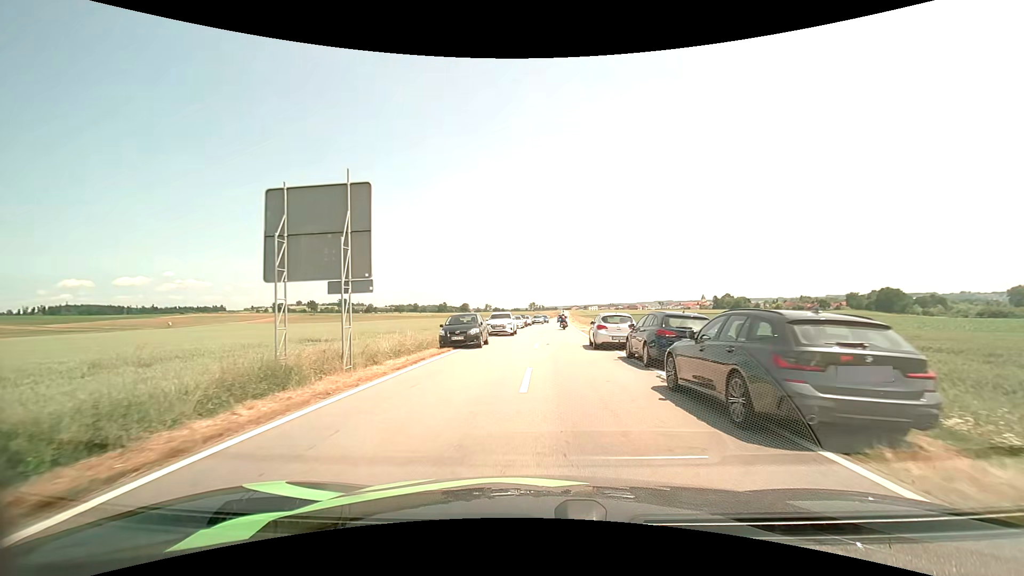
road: tertiary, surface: asphalt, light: Day
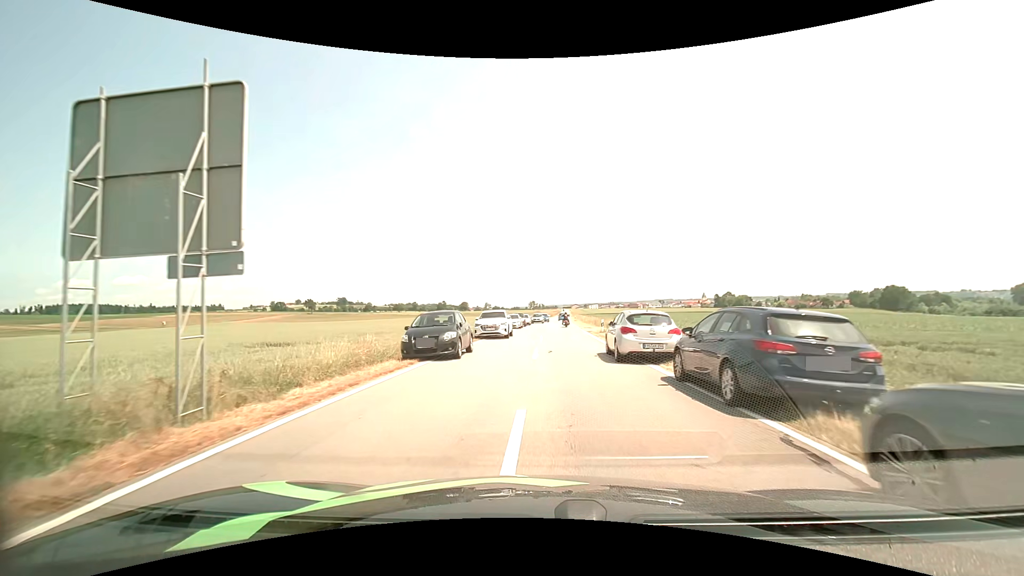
(0.0, +5.7) m; 0°
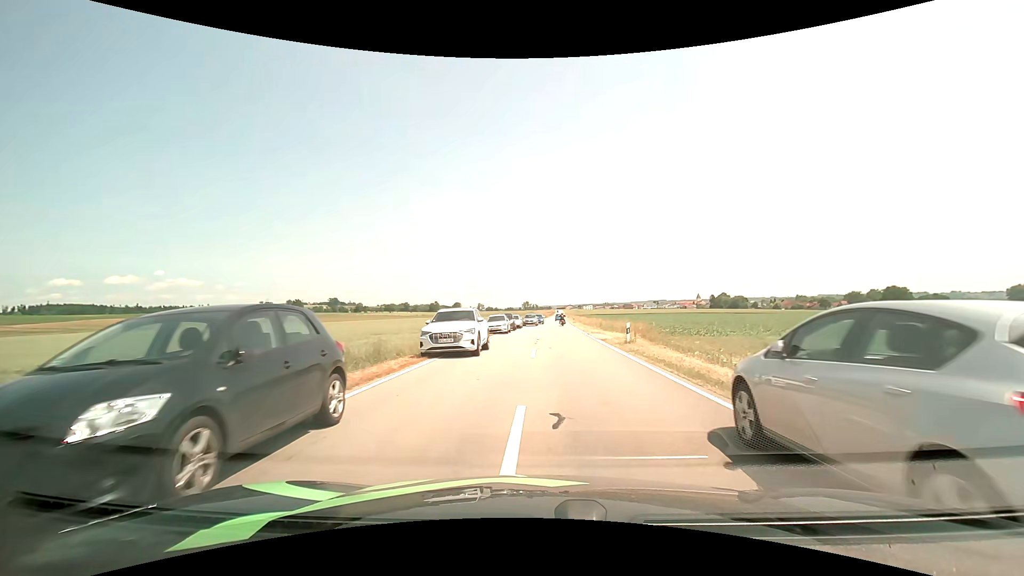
(0.0, +11.6) m; +1°
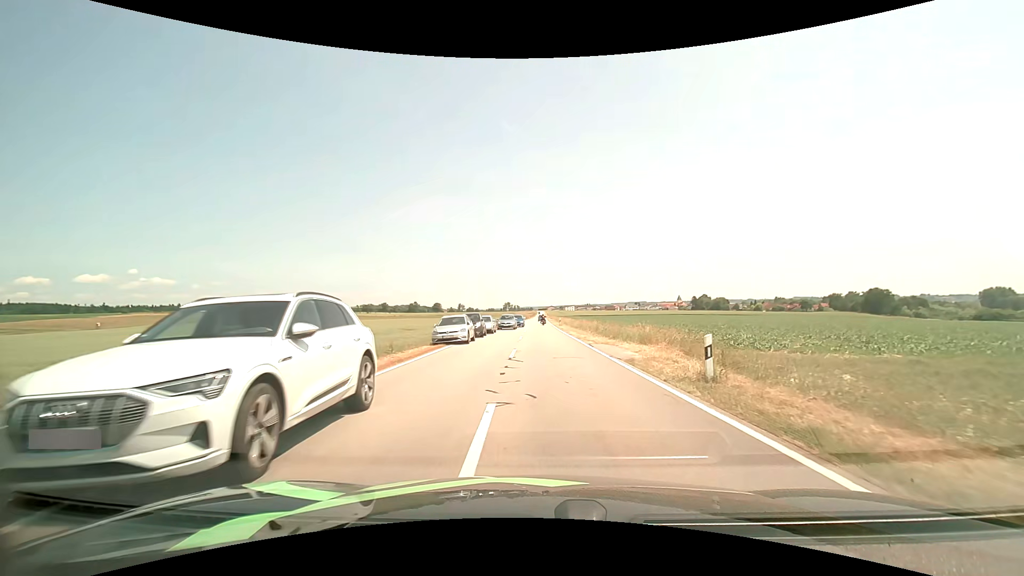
(+0.2, +12.3) m; +2°
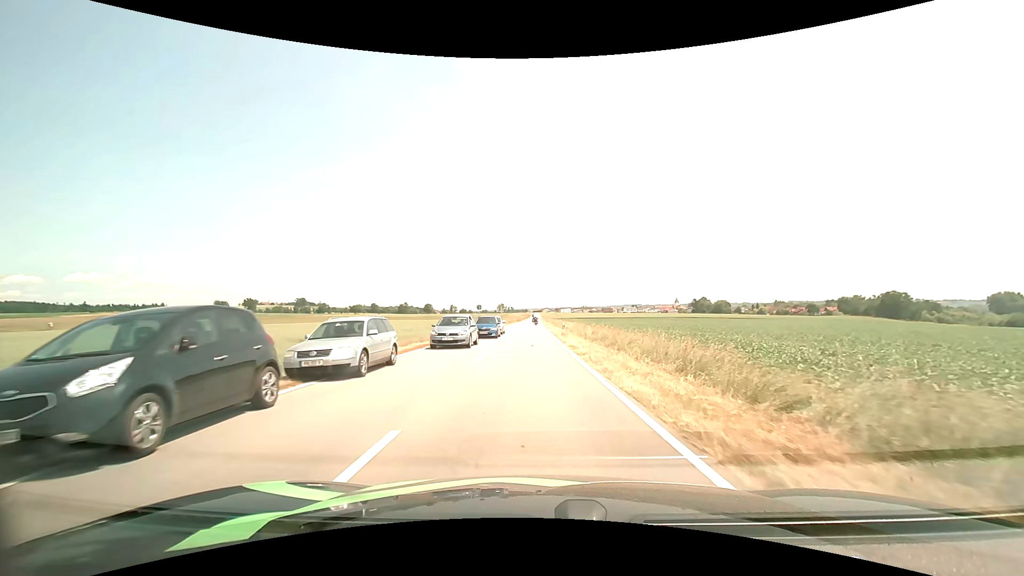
(+0.5, +26.6) m; +1°
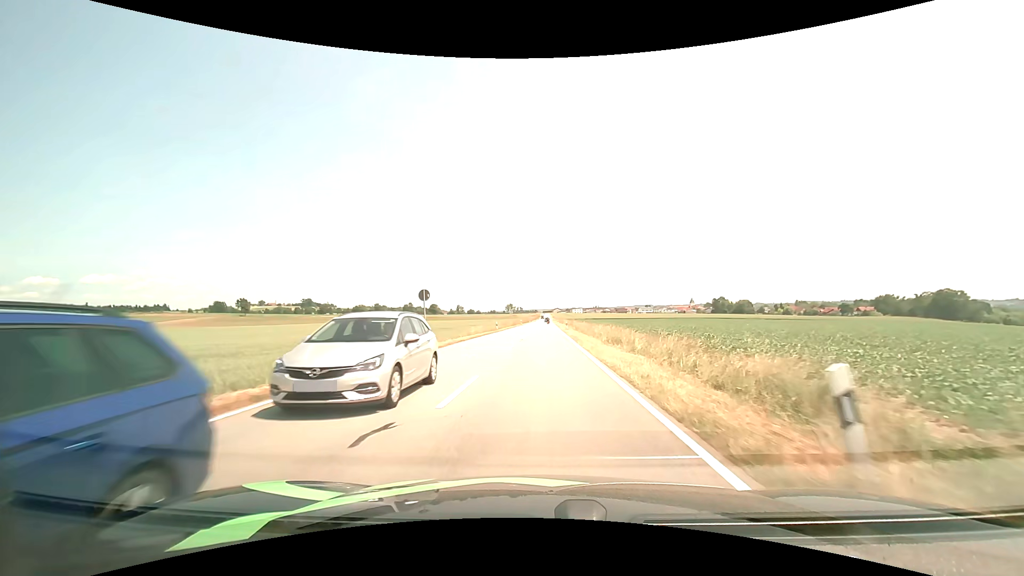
(-0.5, +32.2) m; -1°
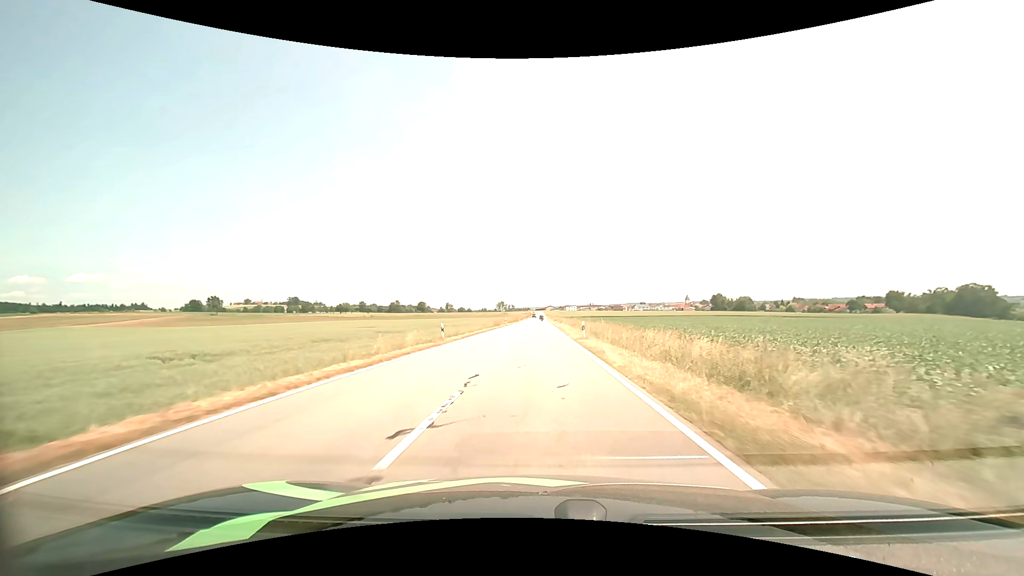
(+0.2, +28.3) m; +1°
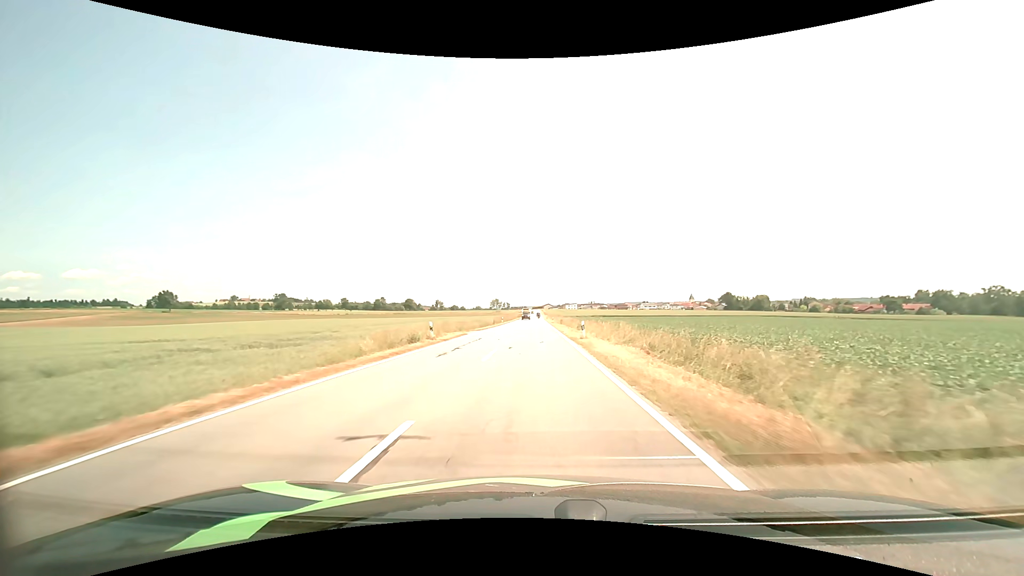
(+0.2, +52.6) m; 0°
(0, +10) (0, +20) (0, +30) (0, +40) (0, +50) (0, +60) (0, +70) (0, +80) (0, +90) (0, +100) m
